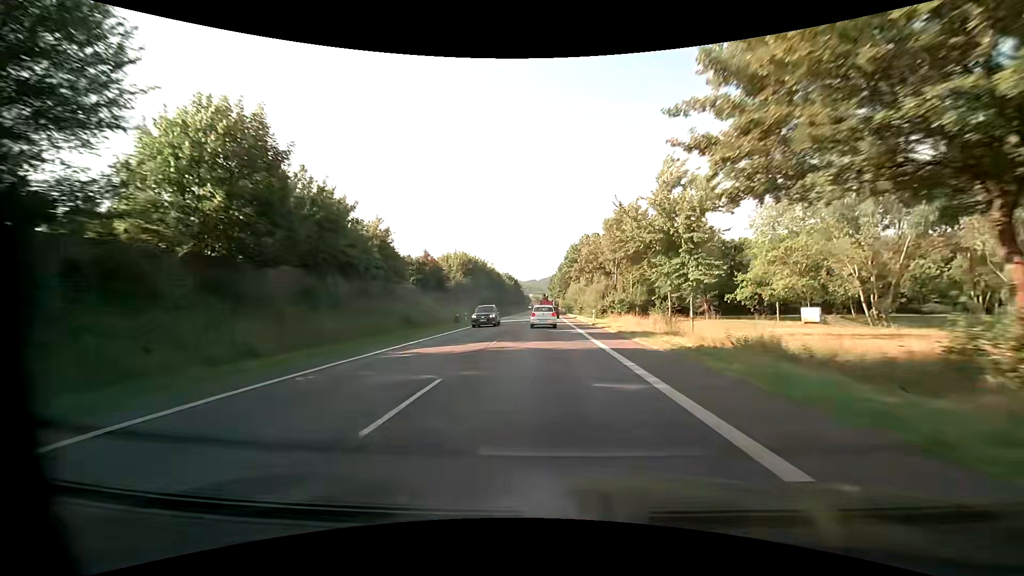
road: primary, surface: asphalt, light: Day
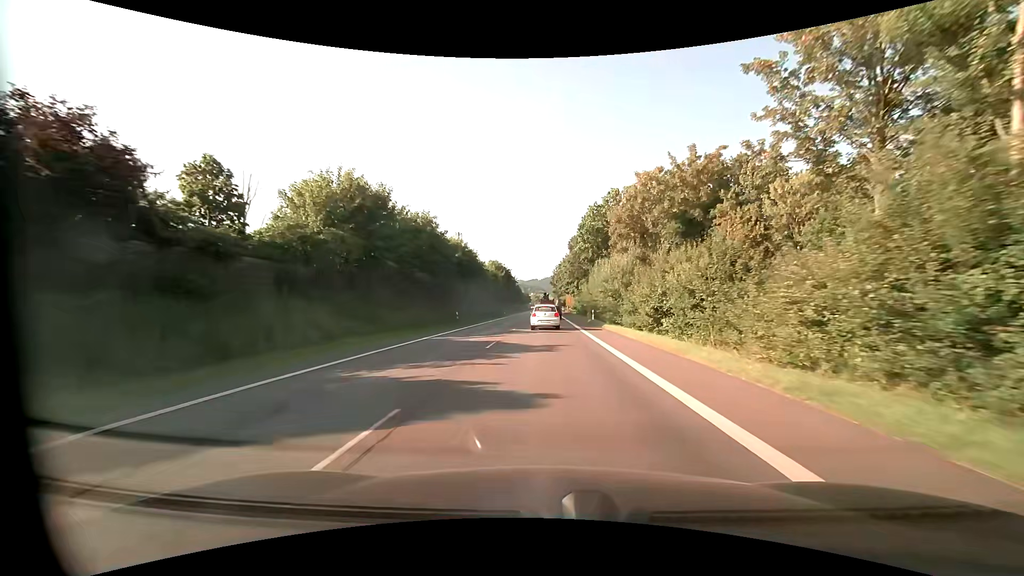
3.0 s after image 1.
(-0.3, +50.4) m; -1°
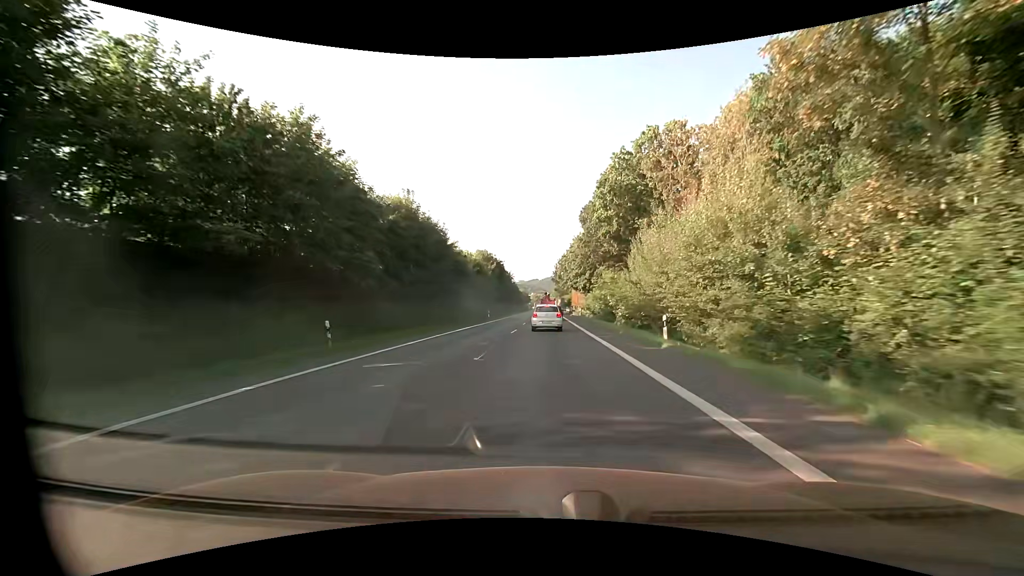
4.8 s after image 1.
(0.0, +27.7) m; 0°
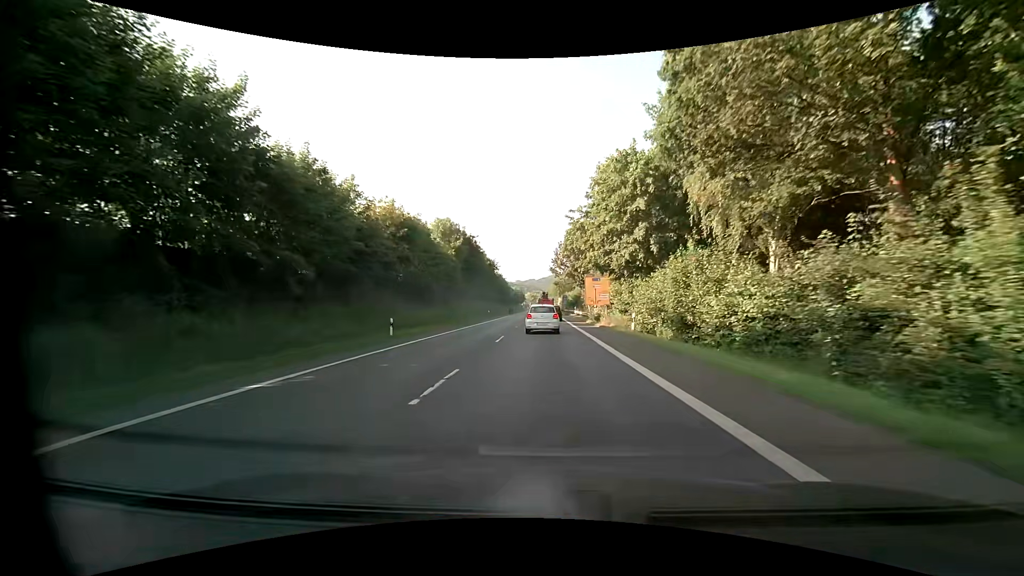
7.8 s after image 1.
(+0.1, +42.5) m; 0°
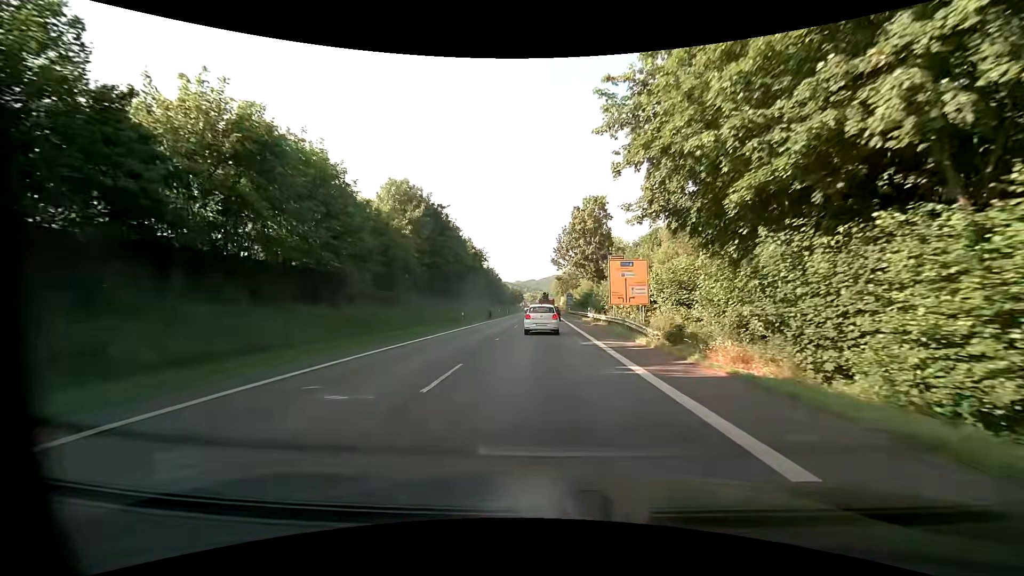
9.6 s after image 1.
(0.0, +23.4) m; 0°
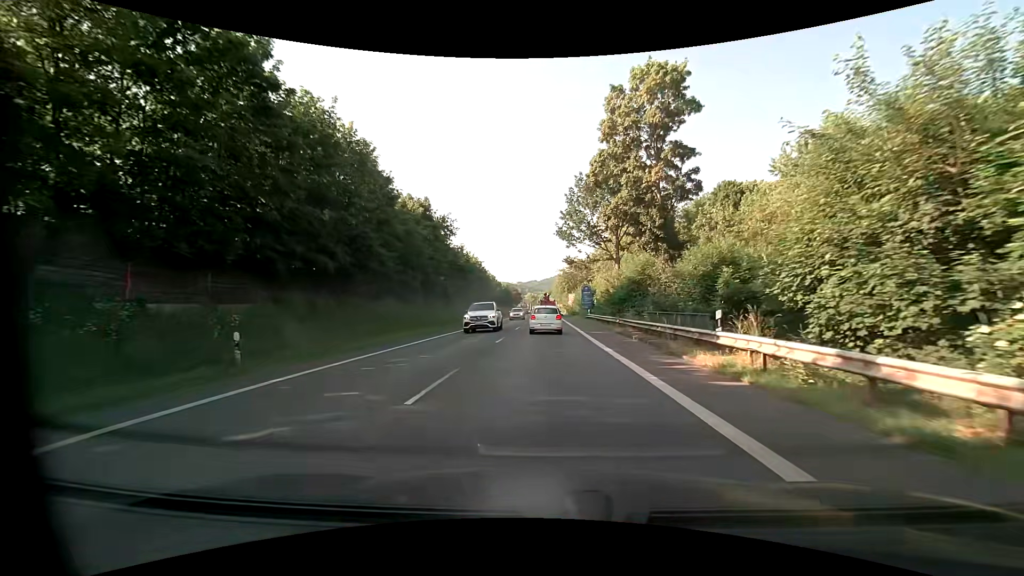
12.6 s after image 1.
(-0.2, +37.6) m; 0°
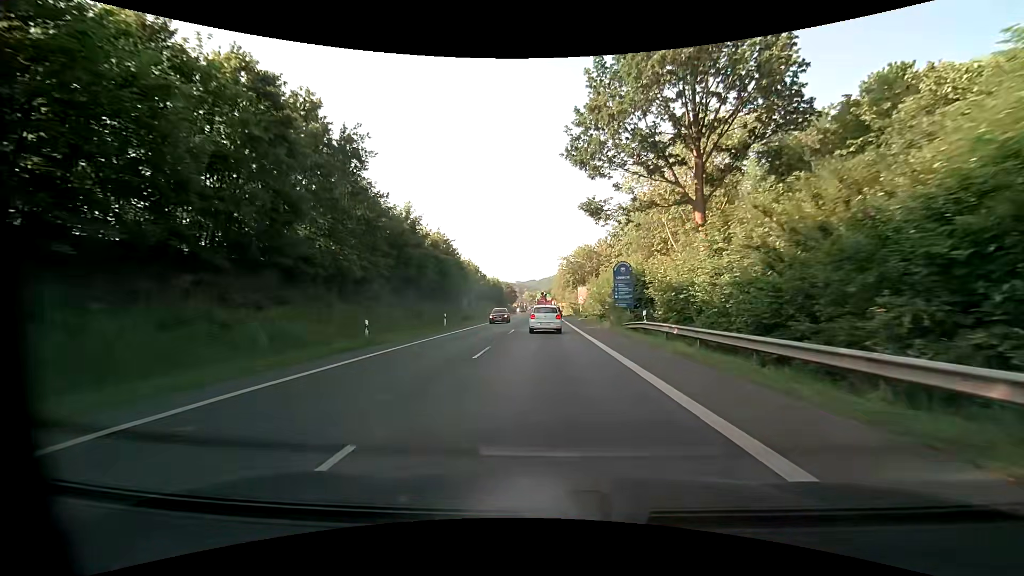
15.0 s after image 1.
(-0.1, +30.5) m; 0°
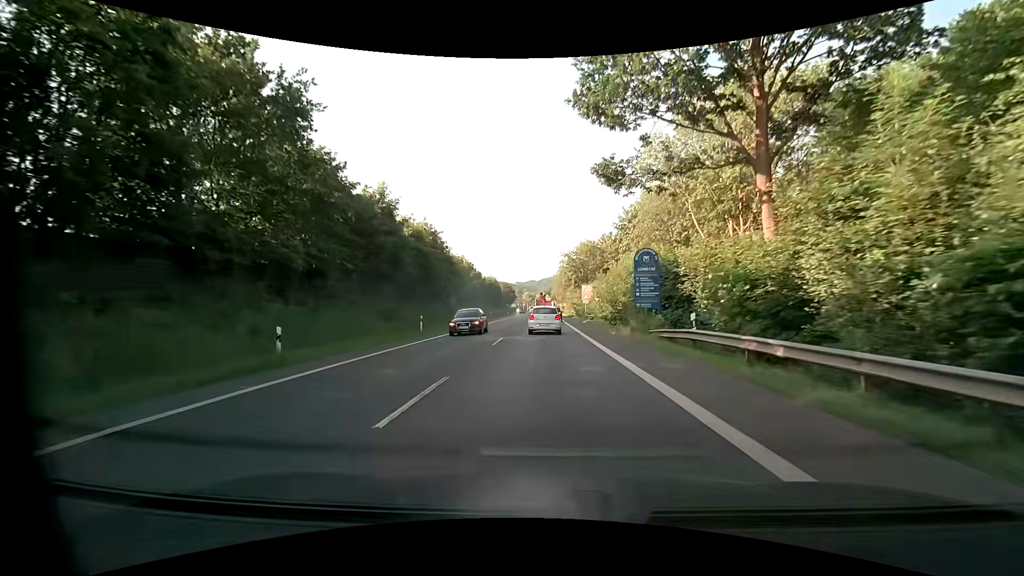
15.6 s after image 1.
(0.0, +7.6) m; 0°
(0, +10) (0, +20) (0, +30) (0, +40) (+1, +50) (+1, +60) (+1, +70) (+1, +80) (+1, +90) (0, +100) m
